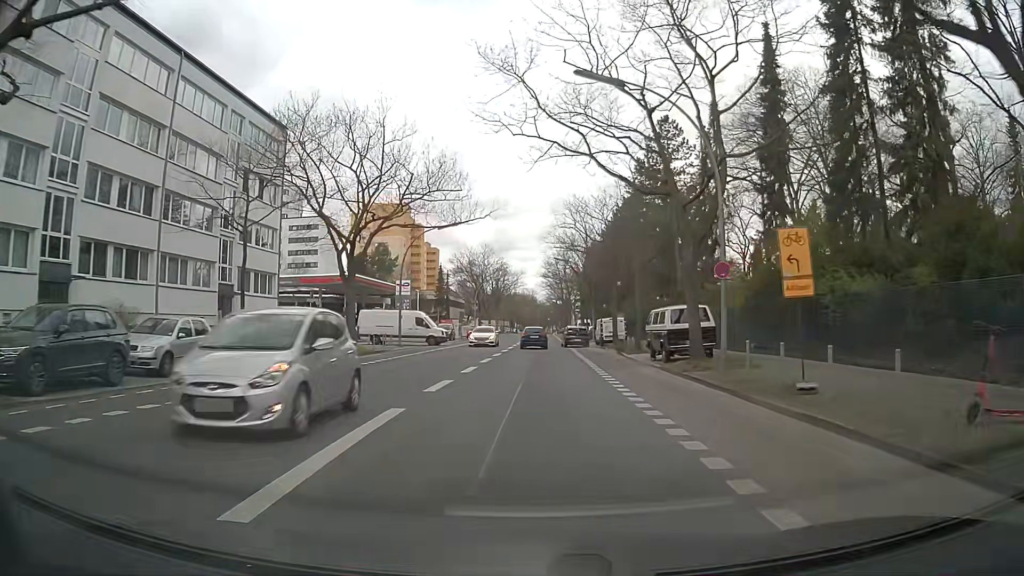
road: secondary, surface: asphalt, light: Day
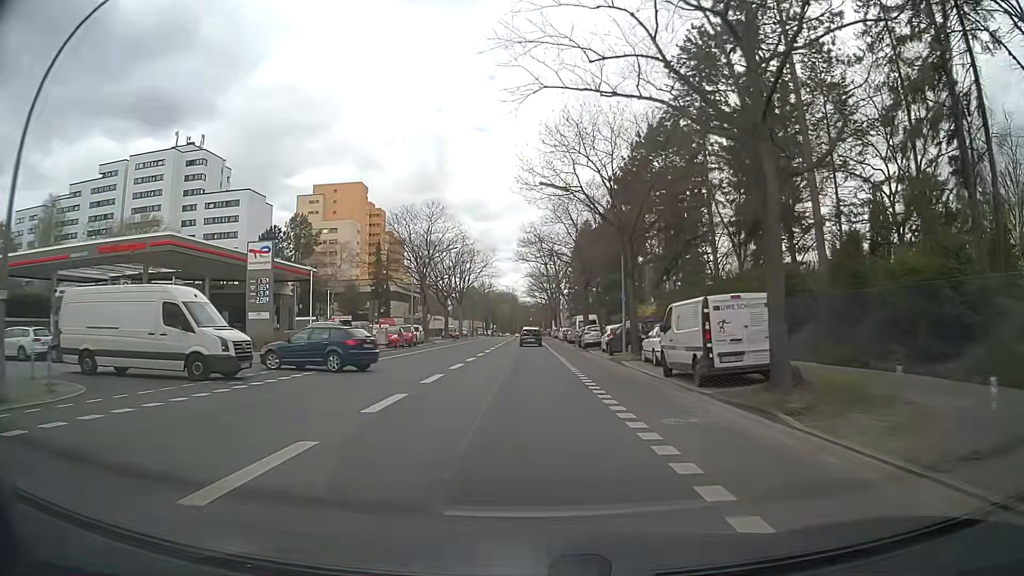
(+0.9, +33.4) m; +2°
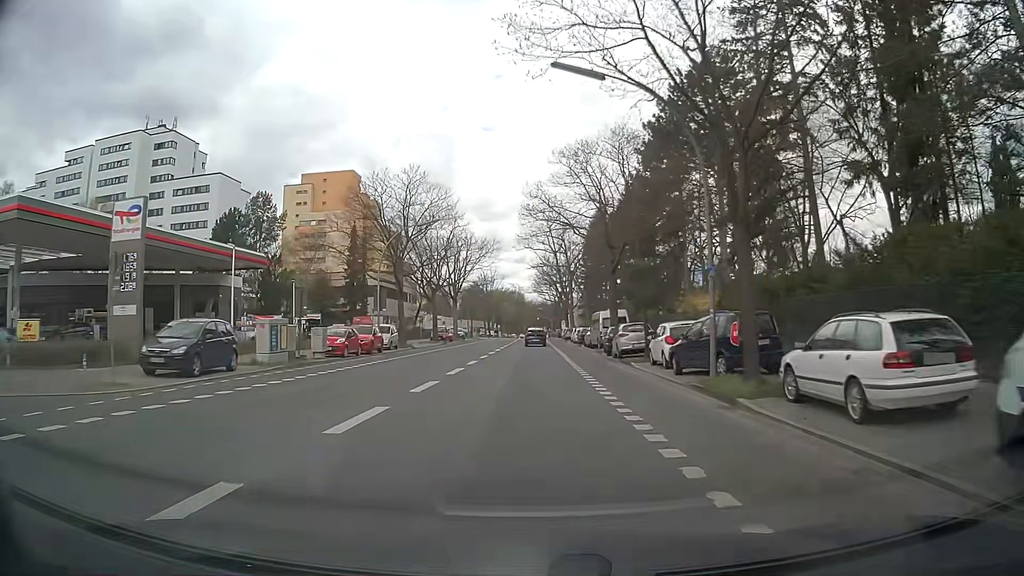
(0.0, +14.3) m; -1°
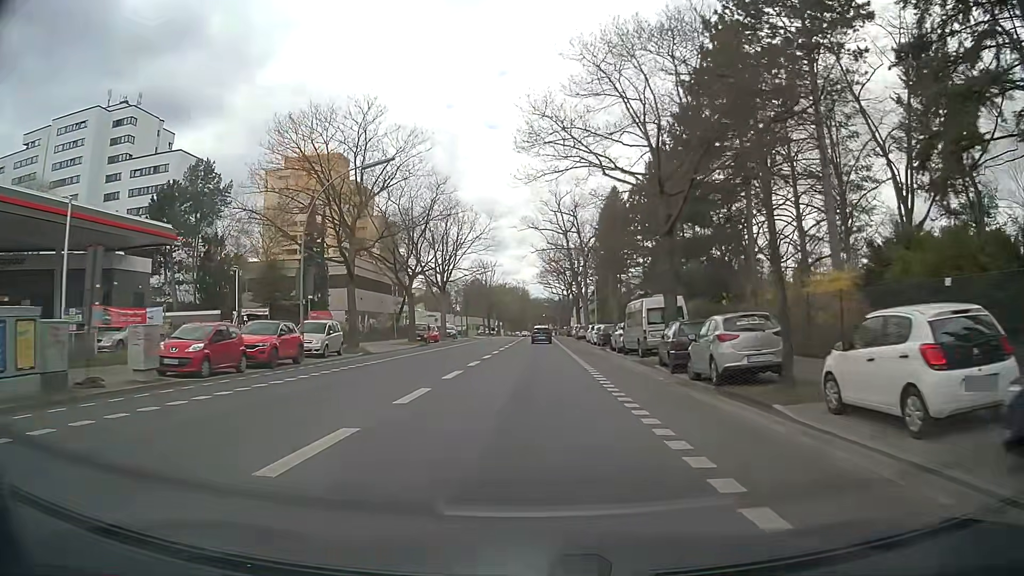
(-0.1, +14.7) m; -1°
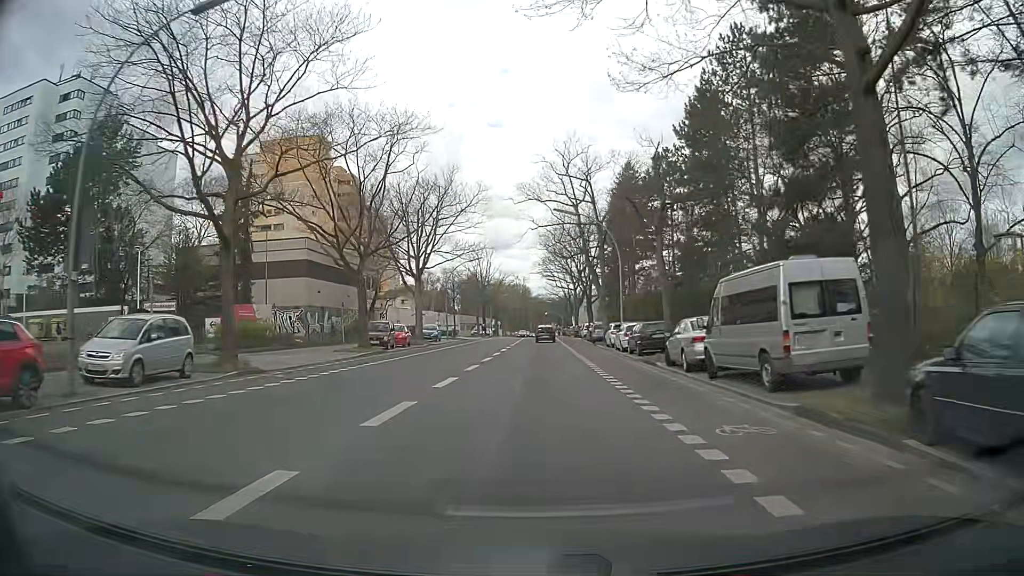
(0.0, +14.9) m; 0°
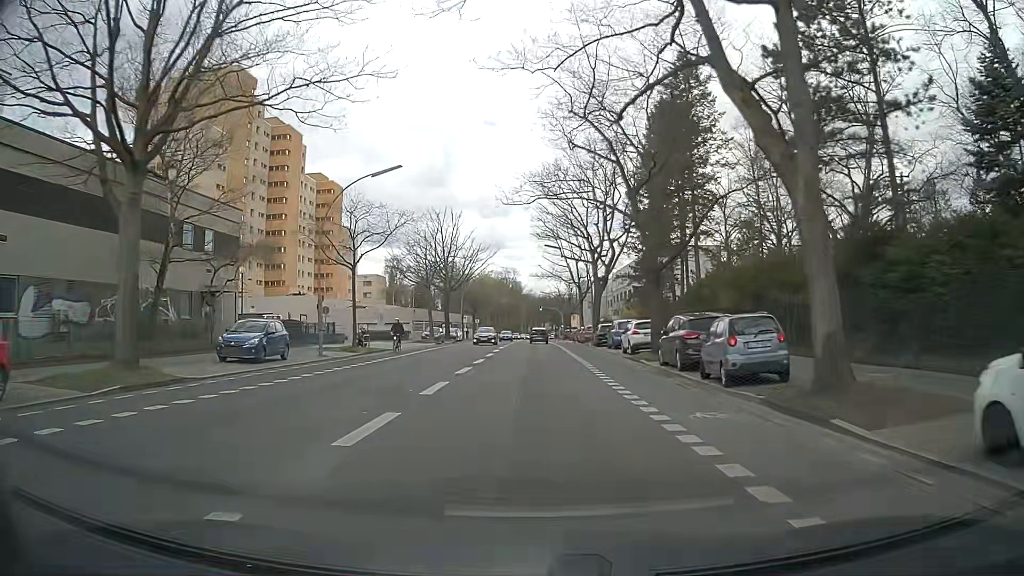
(+0.2, +37.6) m; 0°
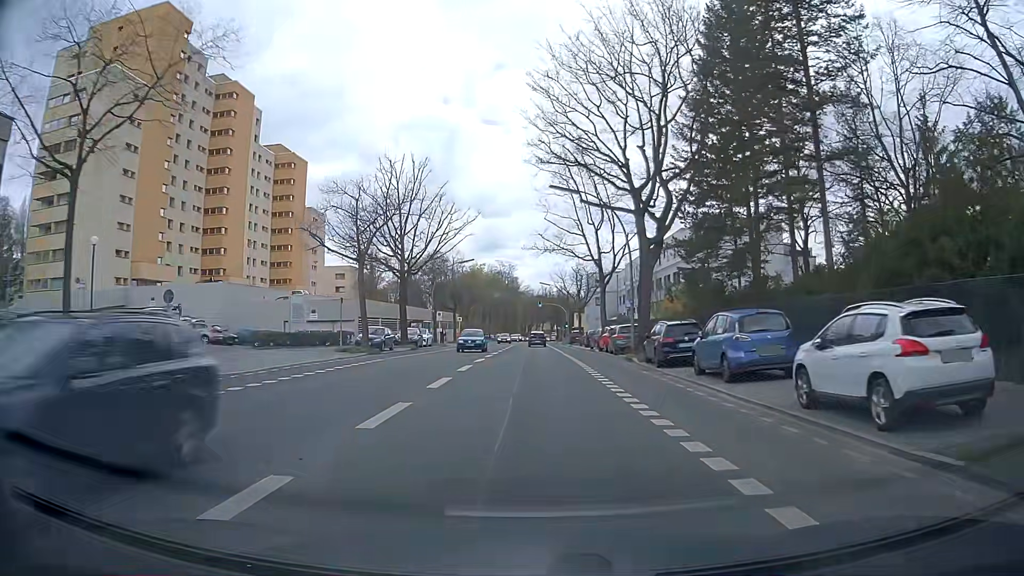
(+0.1, +22.7) m; 0°
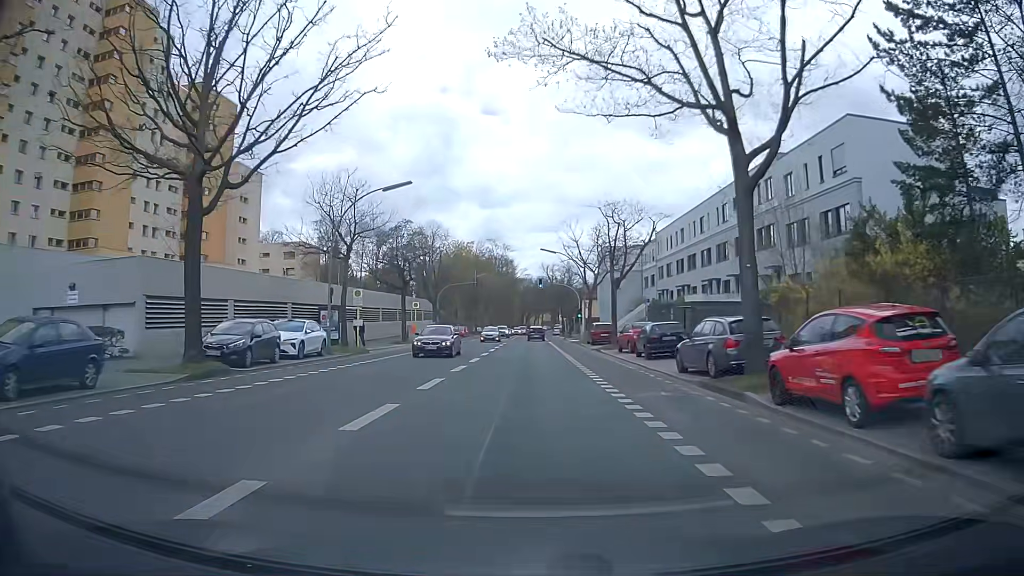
(+0.3, +30.4) m; +1°
(0, +10) (0, +20) (0, +30) (0, +40) (0, +50) (0, +60) (-1, +70) (-1, +80) (-1, +90) (-1, +100) m
